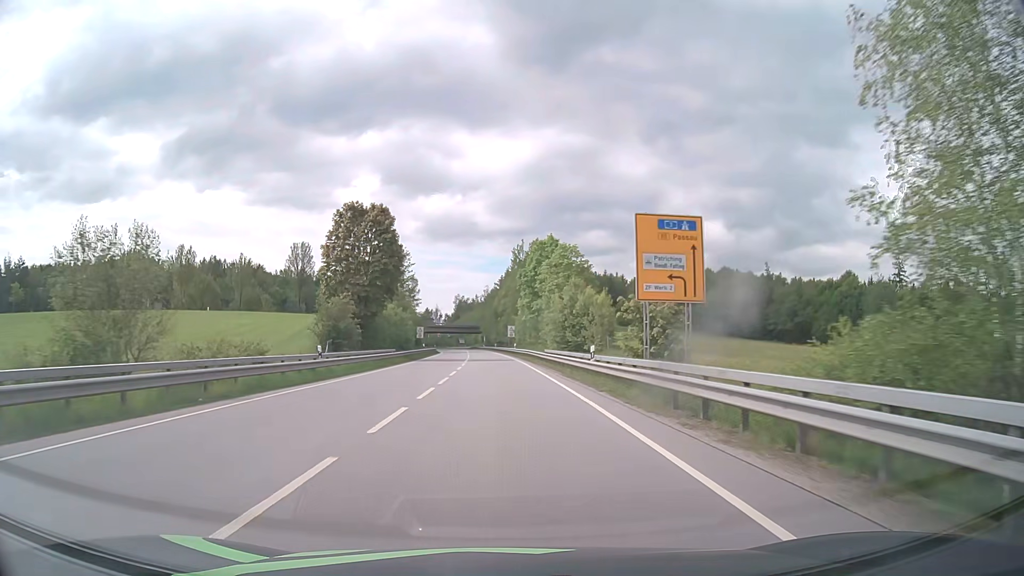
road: primary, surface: asphalt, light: Day
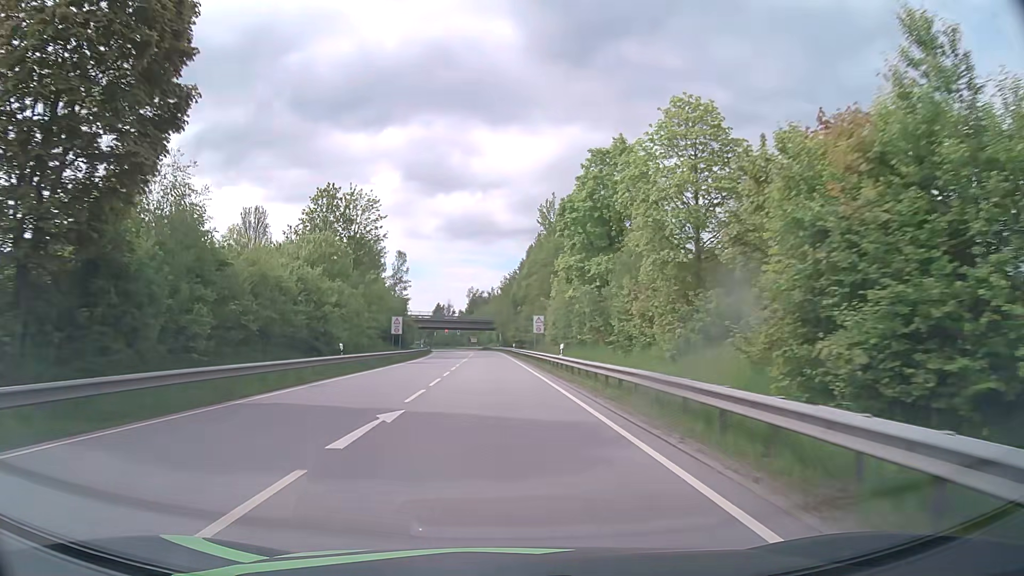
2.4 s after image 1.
(-0.7, +43.1) m; -2°
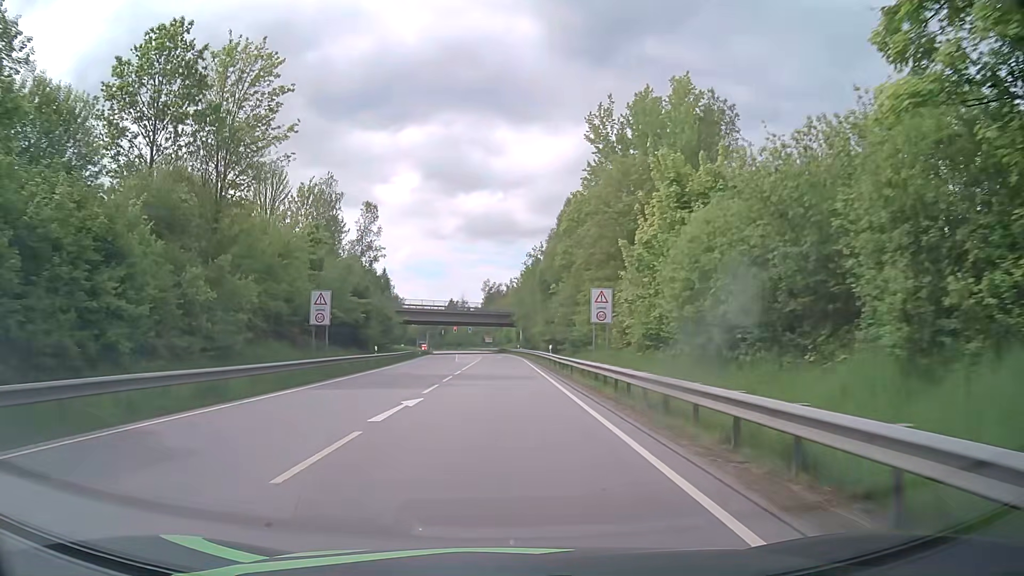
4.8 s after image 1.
(-0.5, +39.0) m; -2°
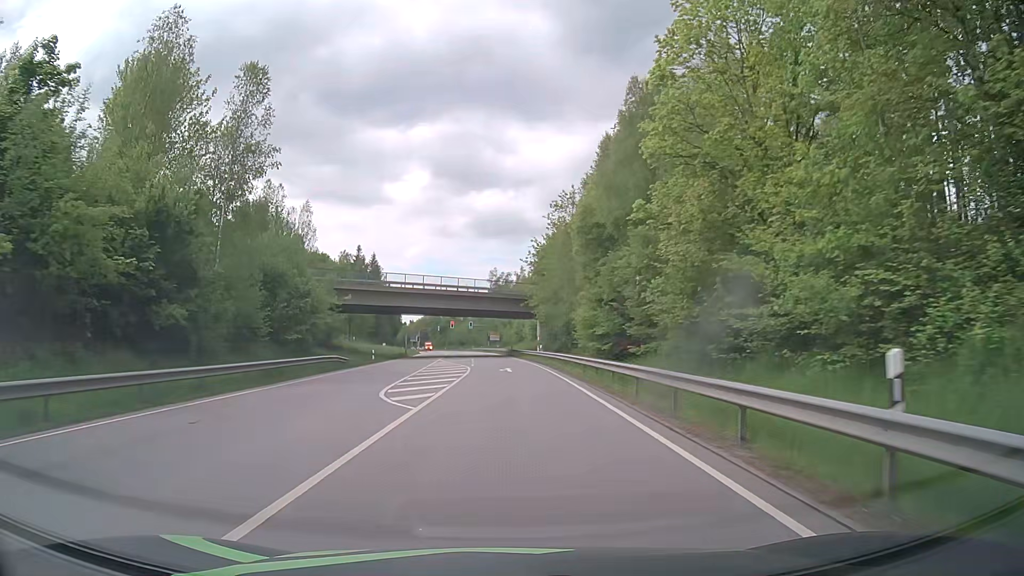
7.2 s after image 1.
(-0.3, +37.8) m; 0°
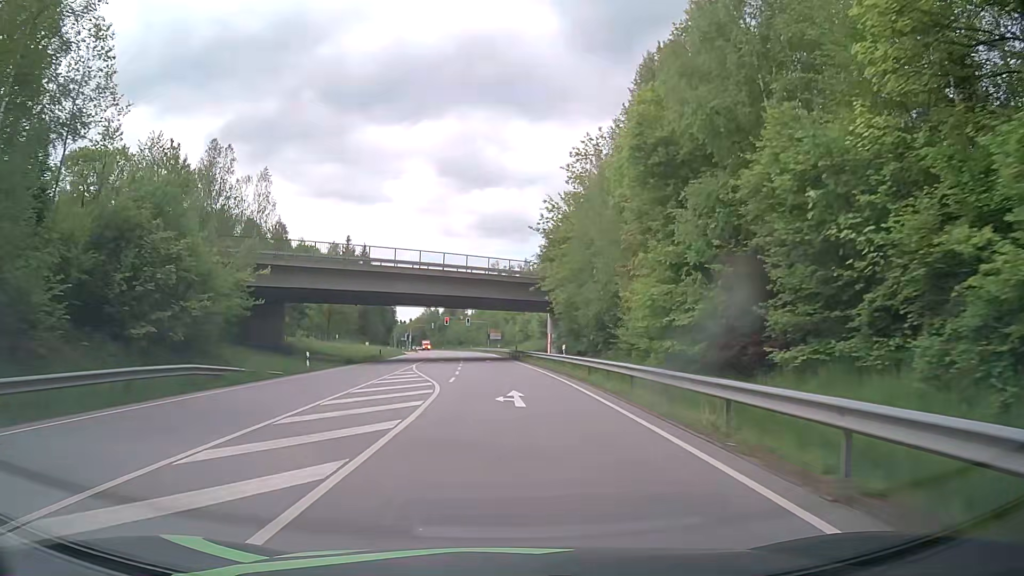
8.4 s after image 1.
(-0.1, +18.8) m; -1°
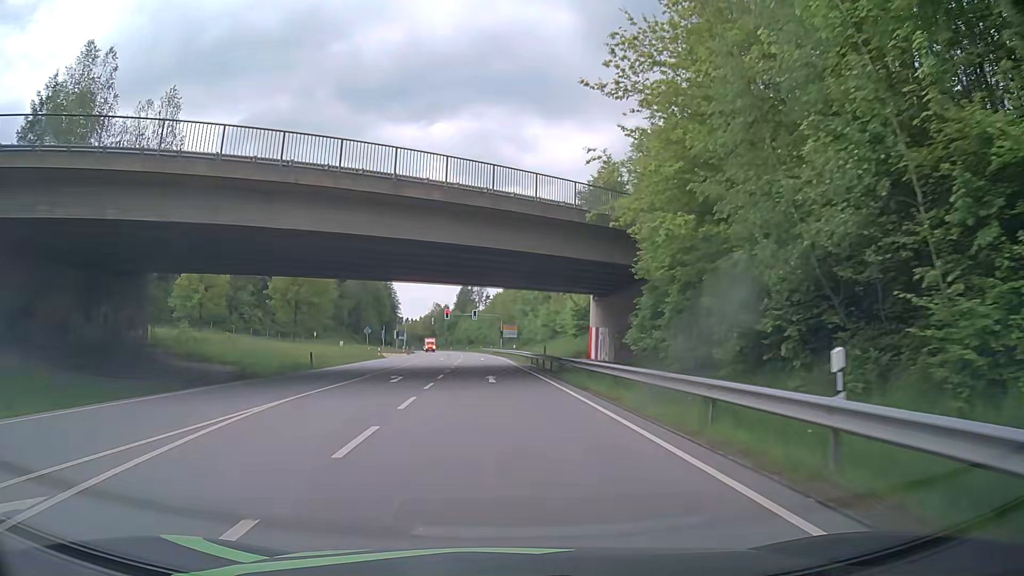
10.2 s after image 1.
(0.0, +28.0) m; -1°
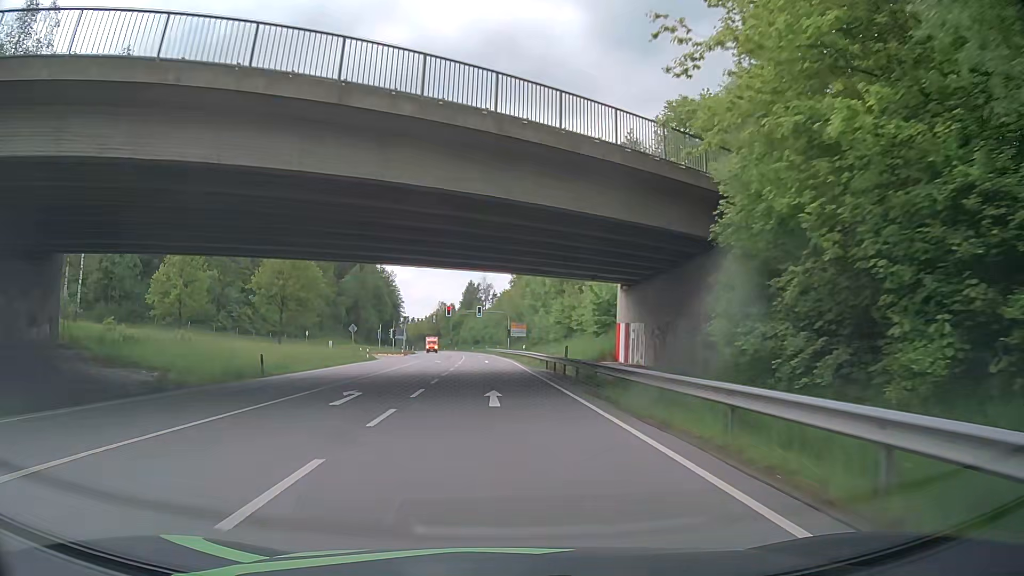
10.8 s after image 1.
(-0.1, +9.2) m; -1°
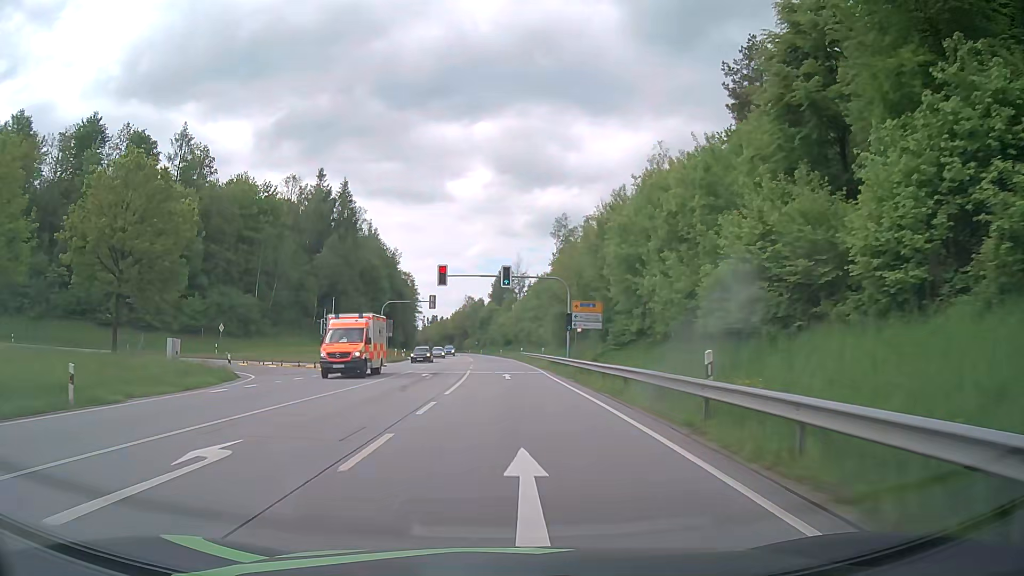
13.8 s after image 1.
(-1.4, +45.8) m; -2°
(0, +10) (0, +20) (0, +30) (0, +40) (-1, +50) (-1, +60) (-2, +70) (-2, +80) (-3, +90) (-3, +100) m
